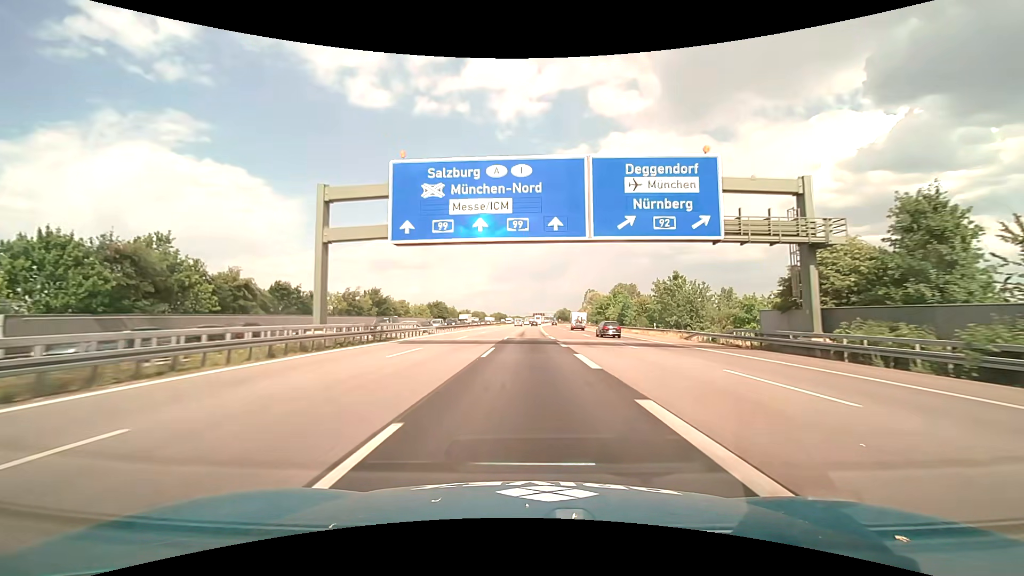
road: motorway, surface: asphalt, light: Day
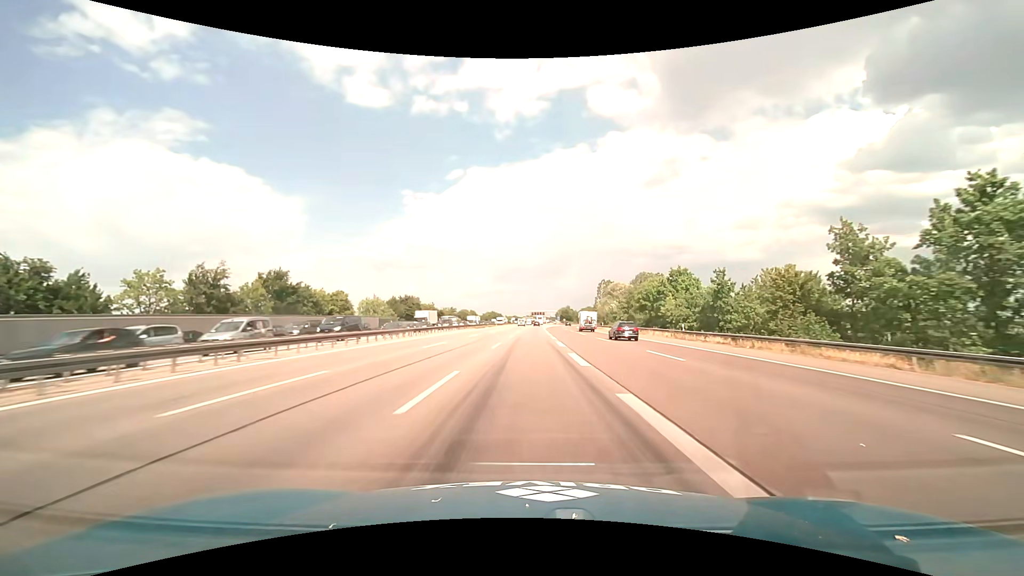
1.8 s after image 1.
(0.0, +47.4) m; 0°
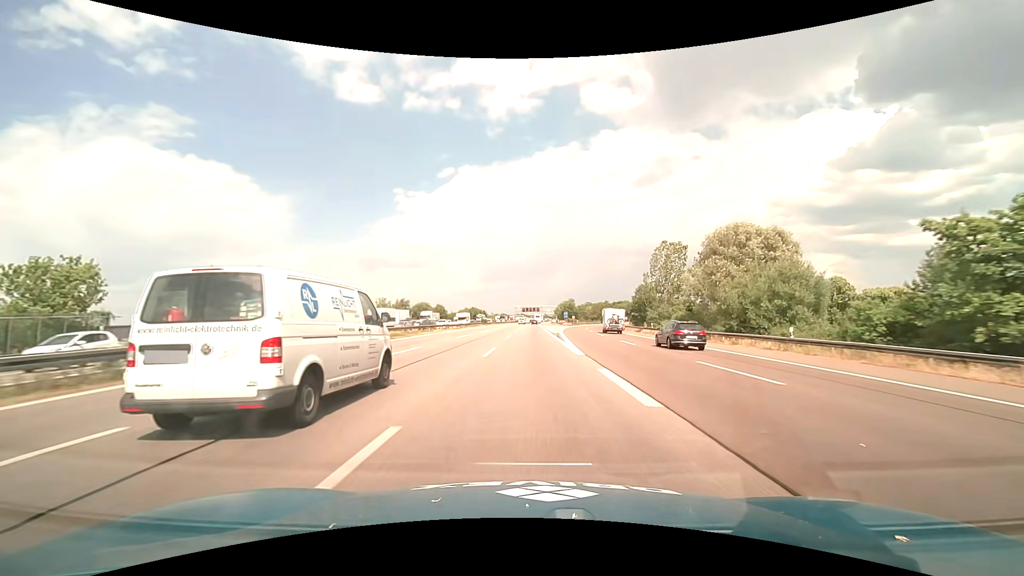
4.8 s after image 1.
(+0.5, +79.1) m; +1°
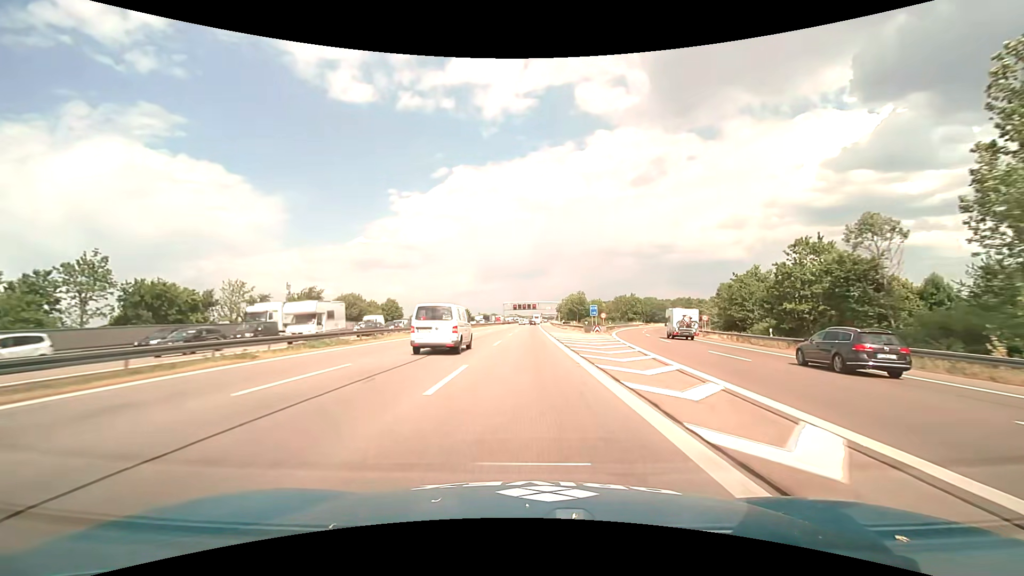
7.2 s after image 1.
(+0.4, +63.3) m; +1°
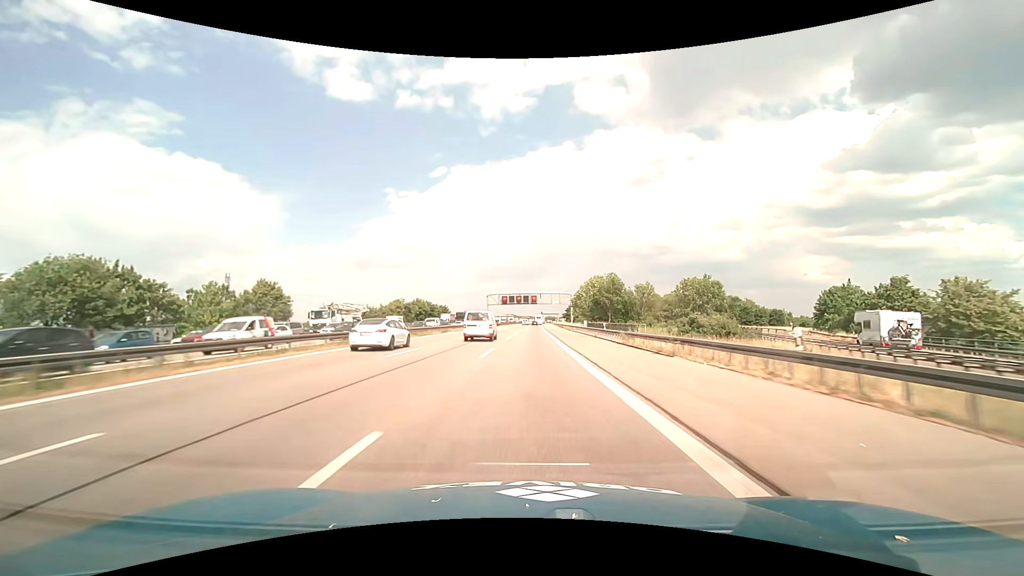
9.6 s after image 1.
(+0.1, +63.3) m; 0°
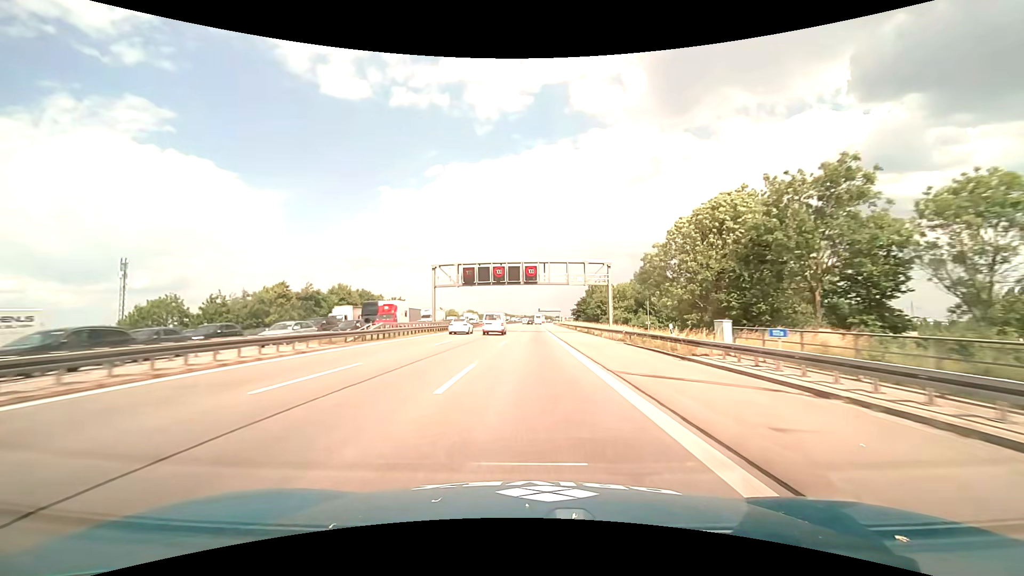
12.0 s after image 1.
(+0.3, +63.3) m; +1°
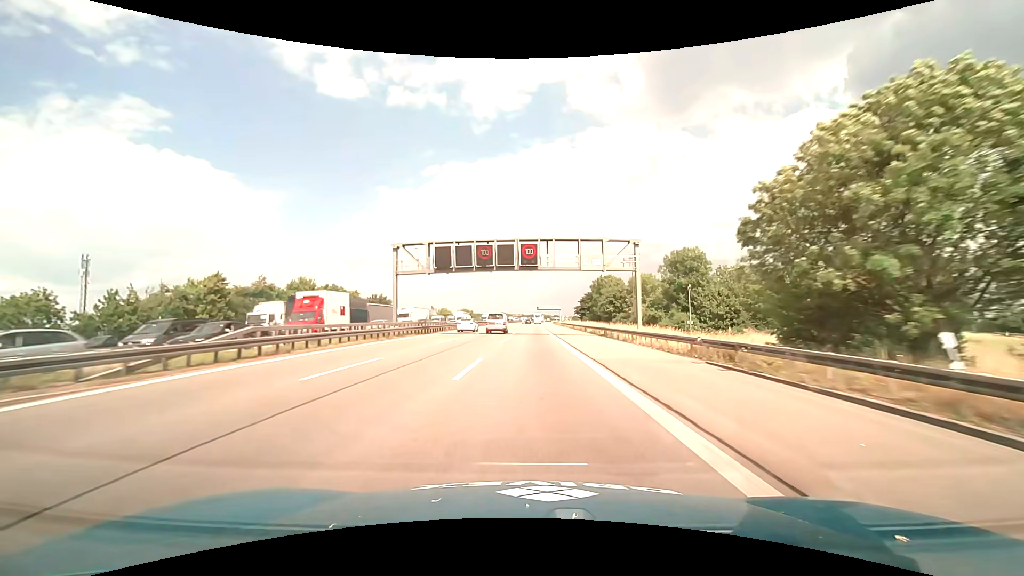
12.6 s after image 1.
(0.0, +15.8) m; 0°
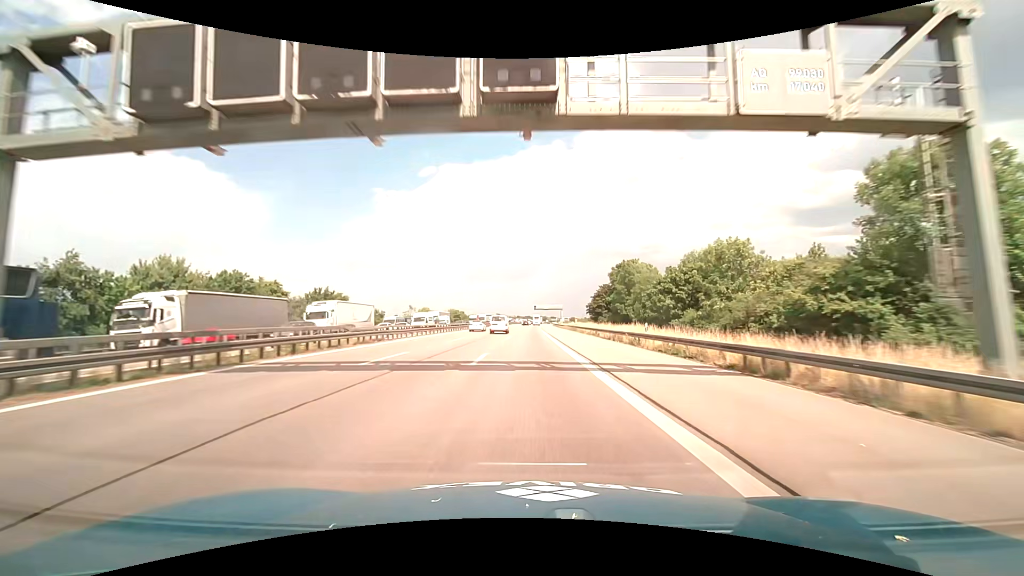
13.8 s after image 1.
(+0.1, +31.7) m; 0°
(0, +10) (0, +20) (0, +30) (0, +40) (0, +50) (0, +60) (0, +70) (0, +80) (0, +90) (0, +100) m
